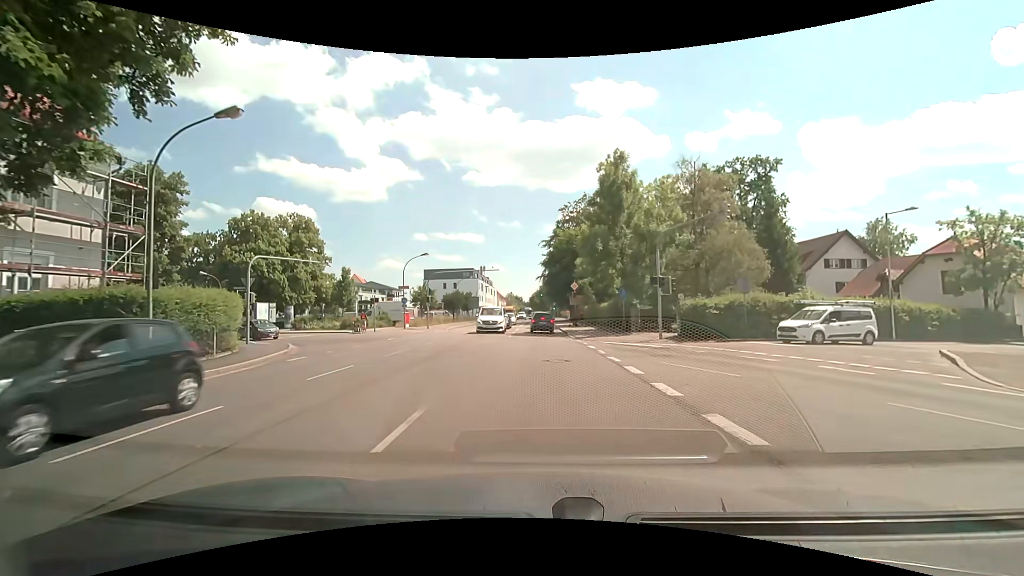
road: secondary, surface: asphalt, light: Day
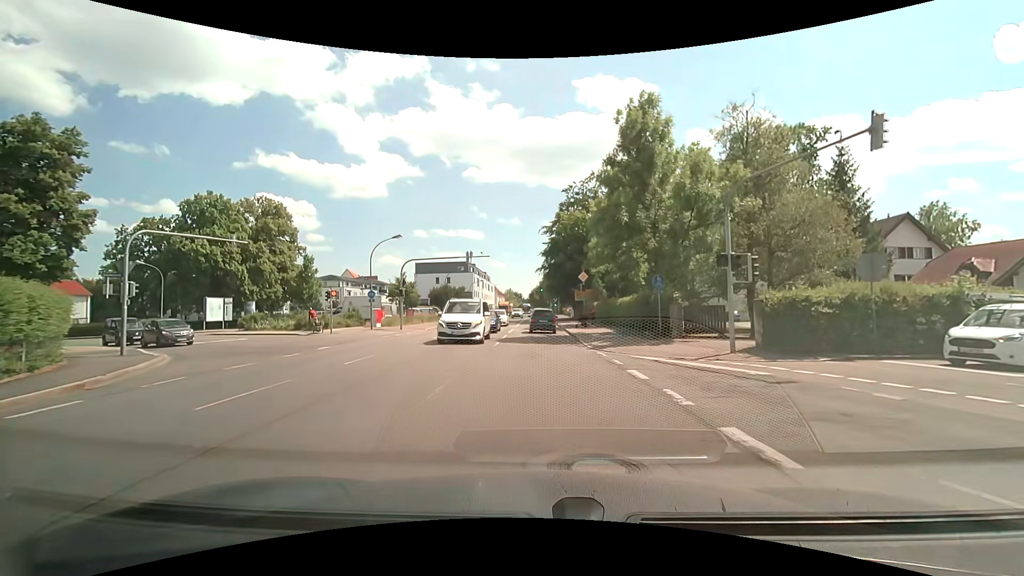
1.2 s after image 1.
(0.0, +9.6) m; 0°
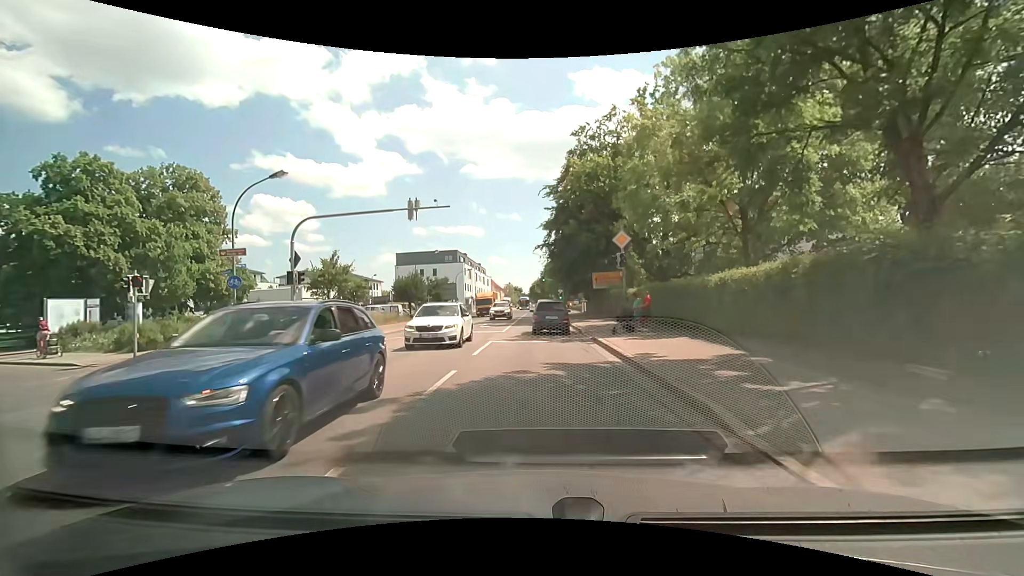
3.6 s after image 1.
(-0.1, +17.8) m; 0°
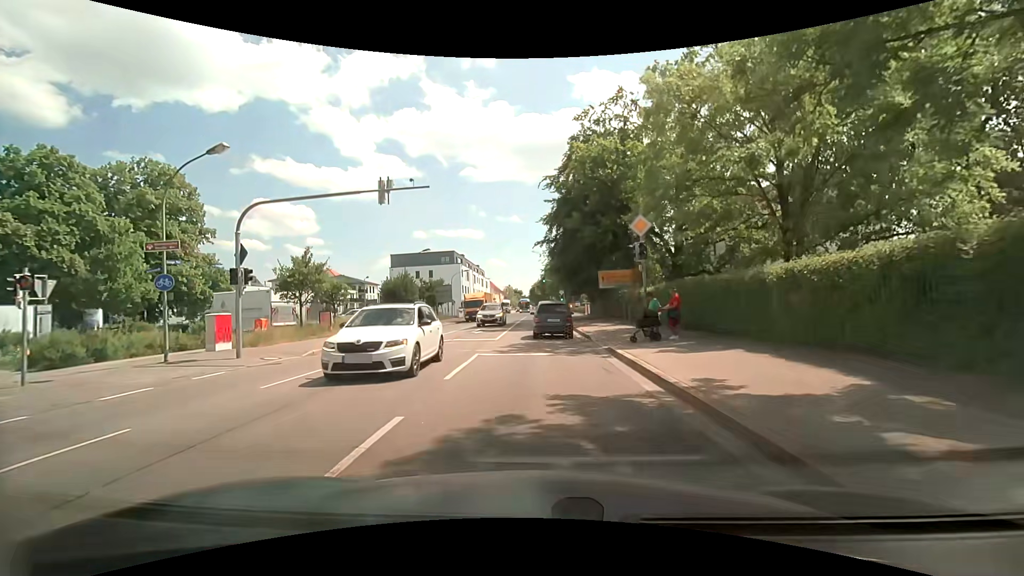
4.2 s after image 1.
(0.0, +4.0) m; 0°
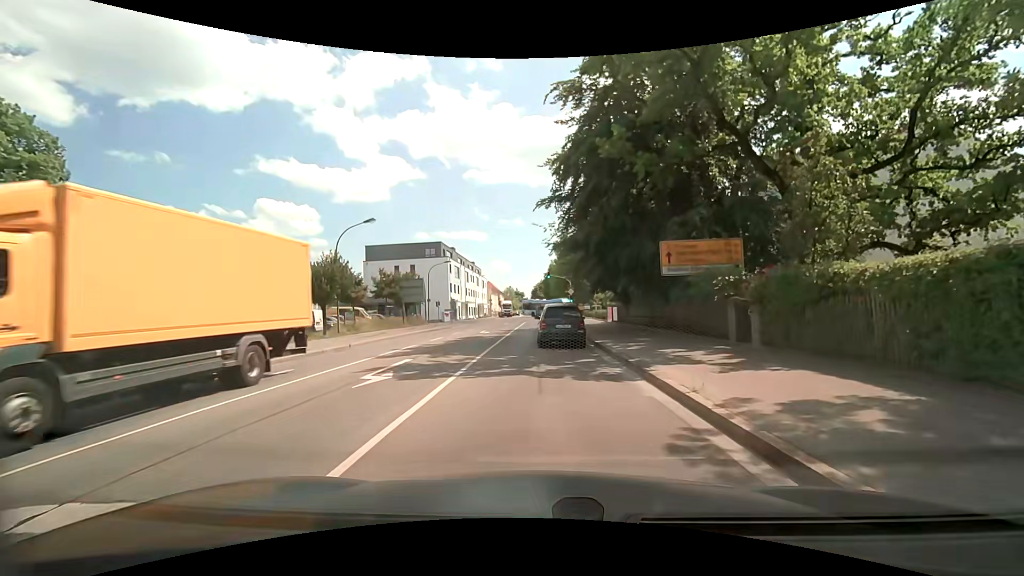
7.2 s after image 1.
(0.0, +17.3) m; -1°
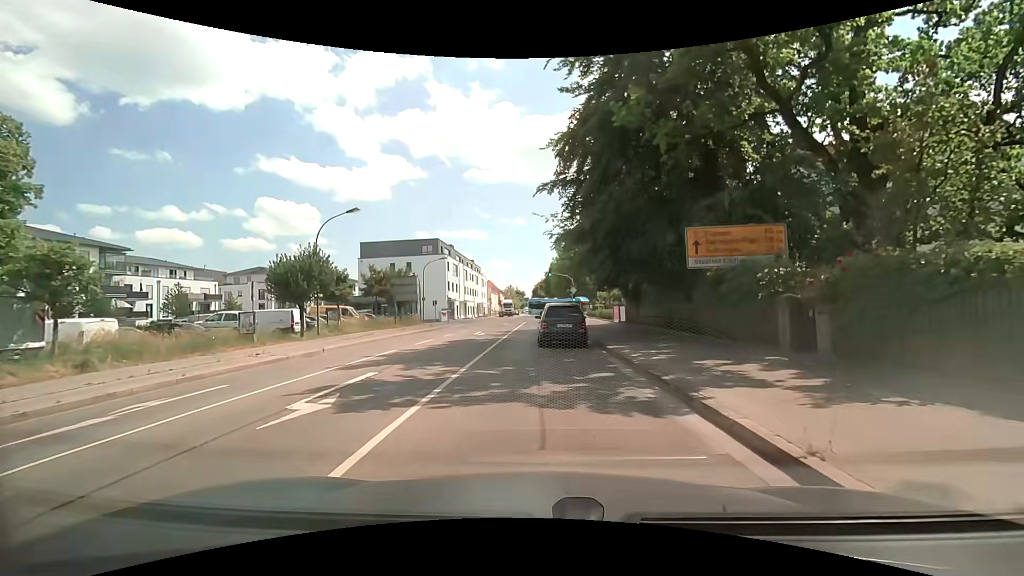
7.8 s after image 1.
(0.0, +3.0) m; 0°
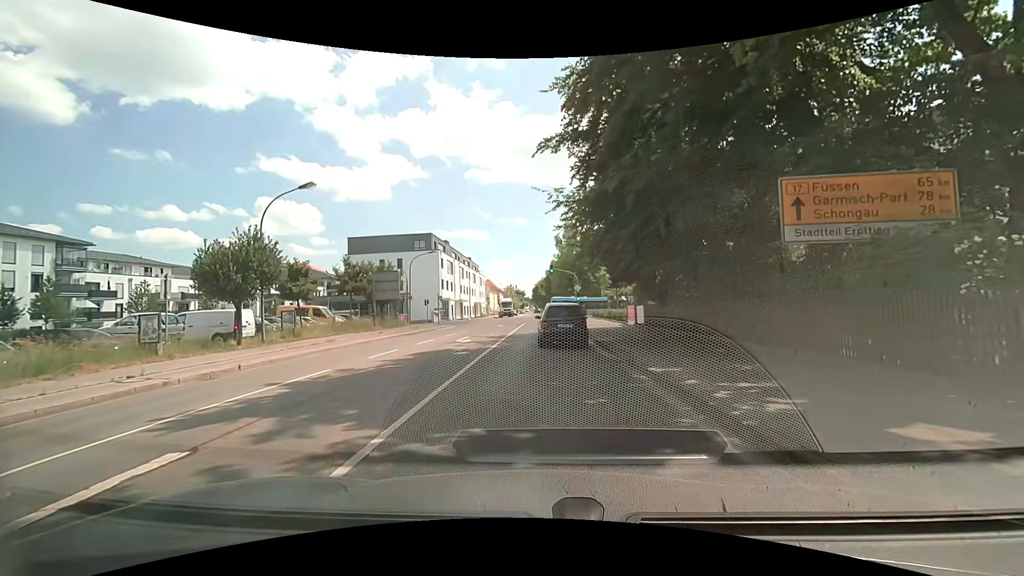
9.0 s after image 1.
(+0.1, +5.9) m; +2°
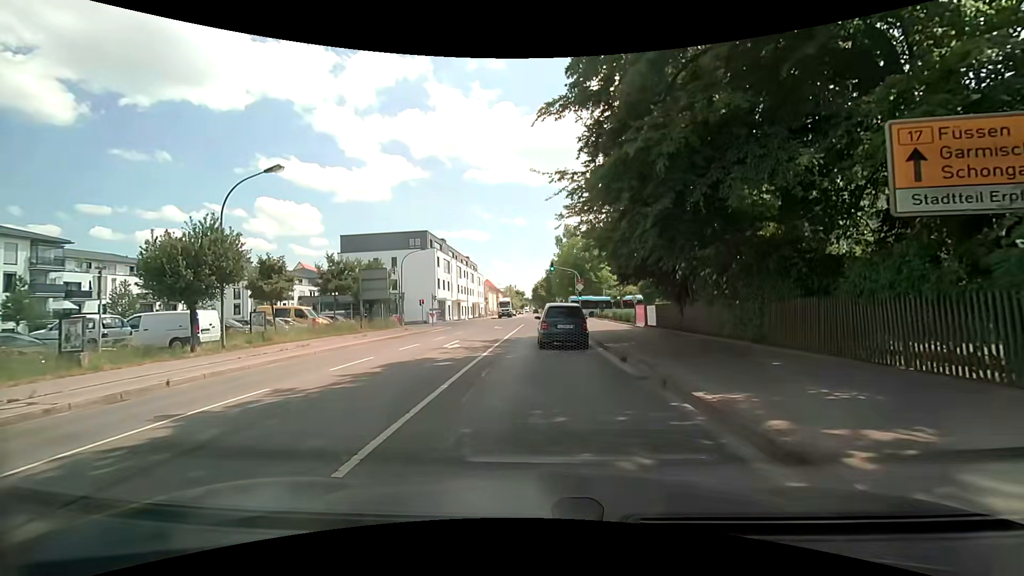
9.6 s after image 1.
(0.0, +2.9) m; -1°
(0, +10) (0, +20) (0, +30) (0, +40) (0, +50) (+1, +60) (+3, +70) (+9, +77) (+17, +84) (+25, +90) m
